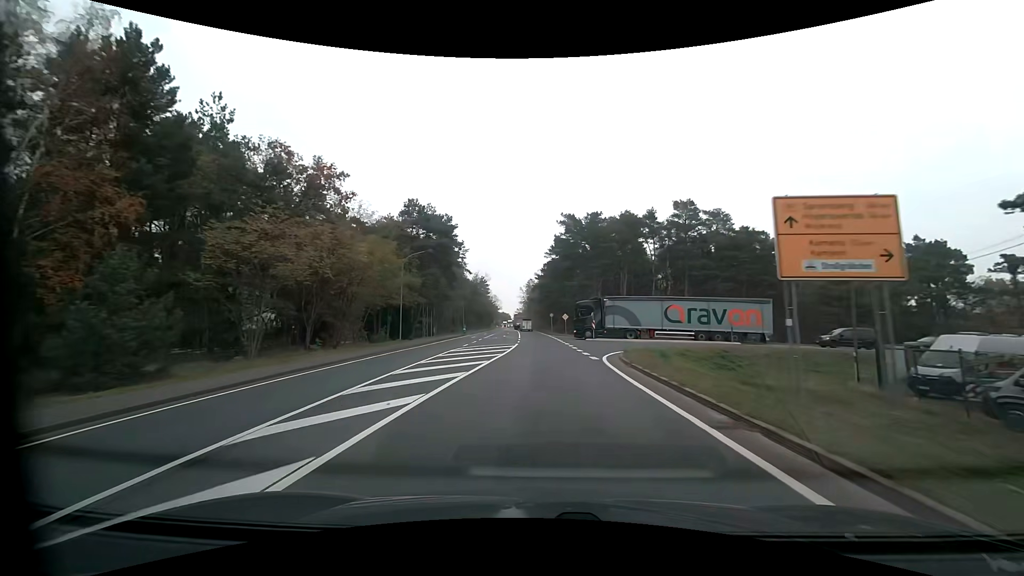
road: primary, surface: asphalt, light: Day
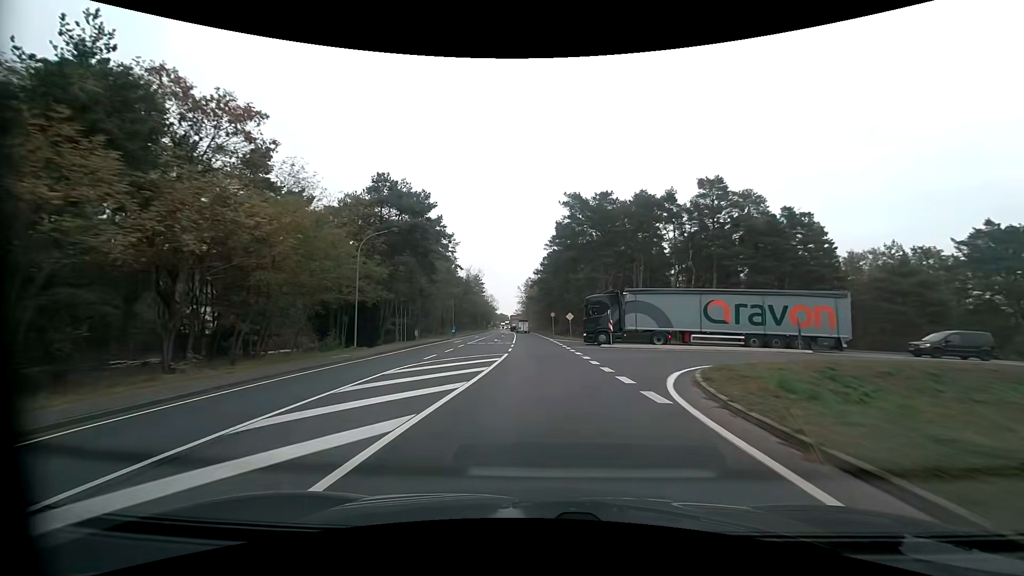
(0.0, +10.8) m; 0°
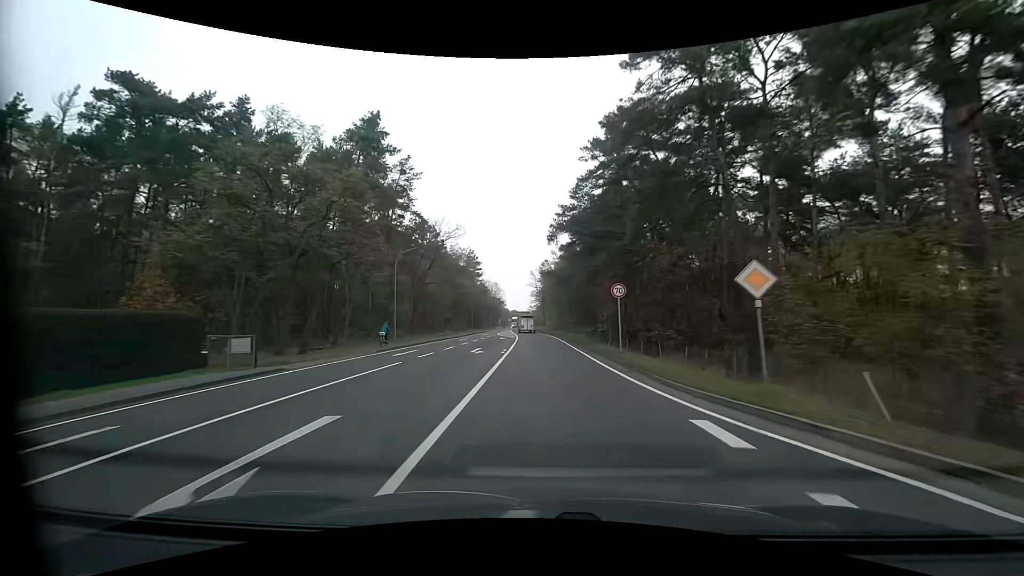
(-0.8, +42.1) m; -2°
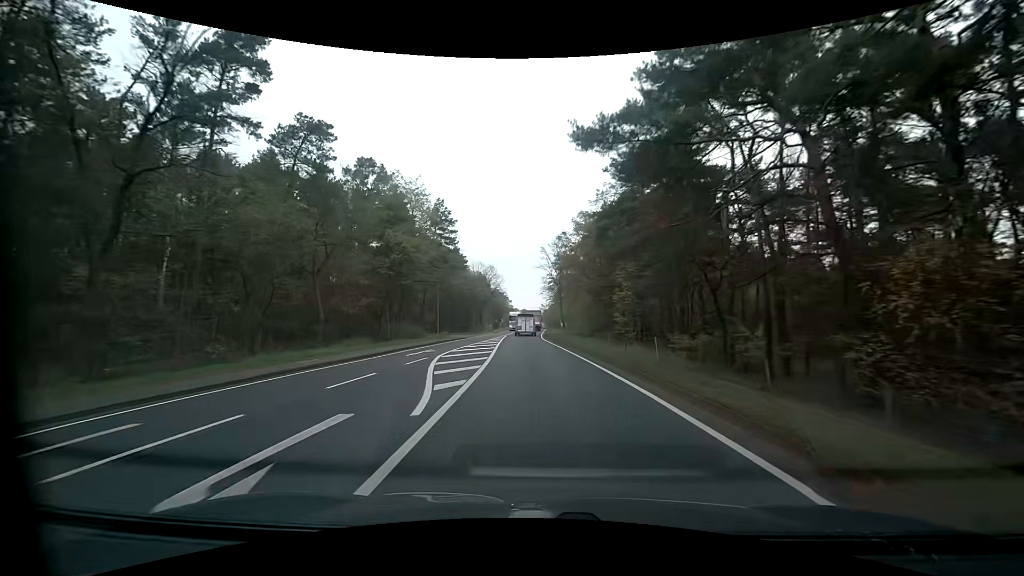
(-0.4, +39.9) m; -1°
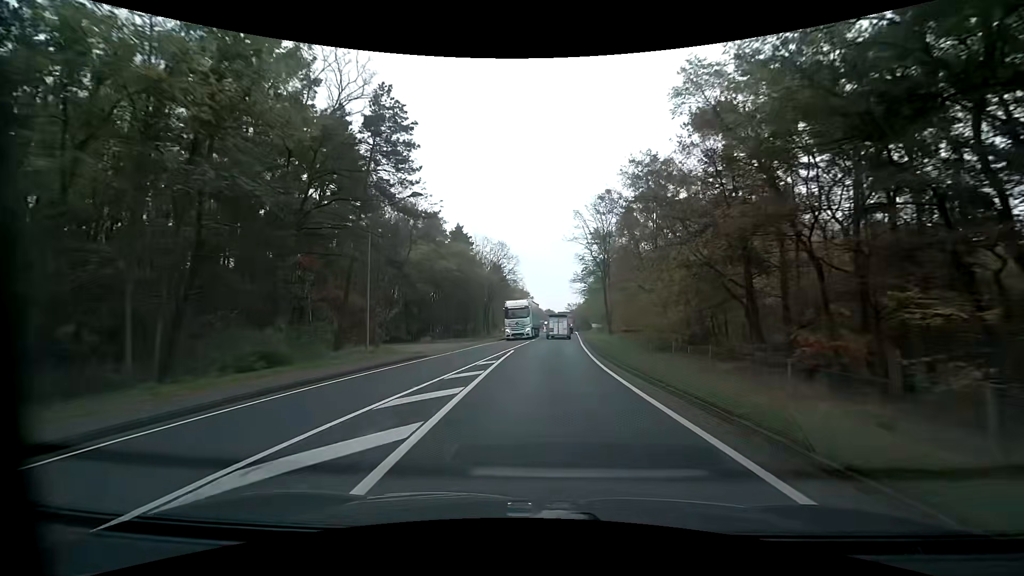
(-1.0, +28.4) m; -3°
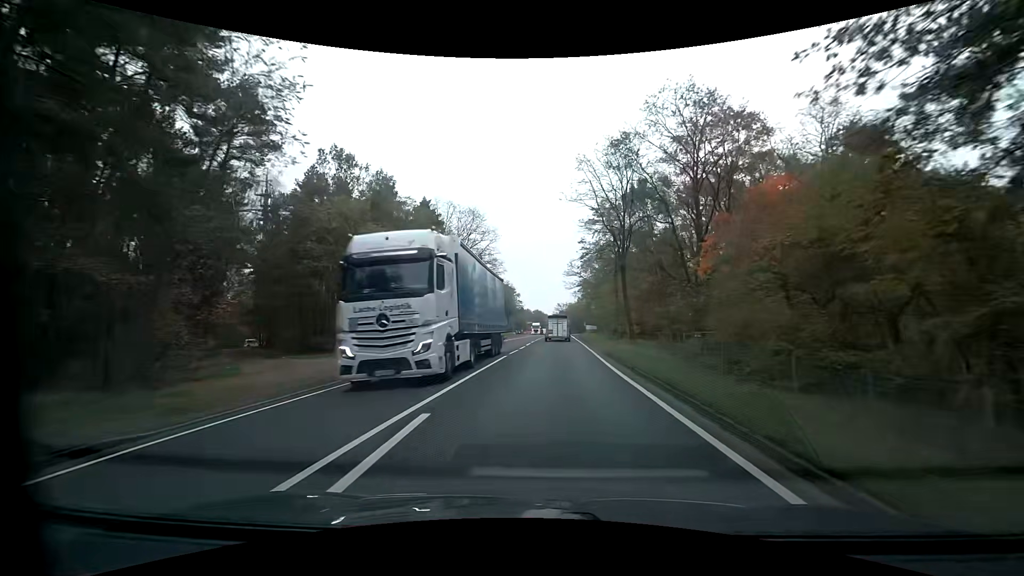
(+0.2, +18.5) m; +1°
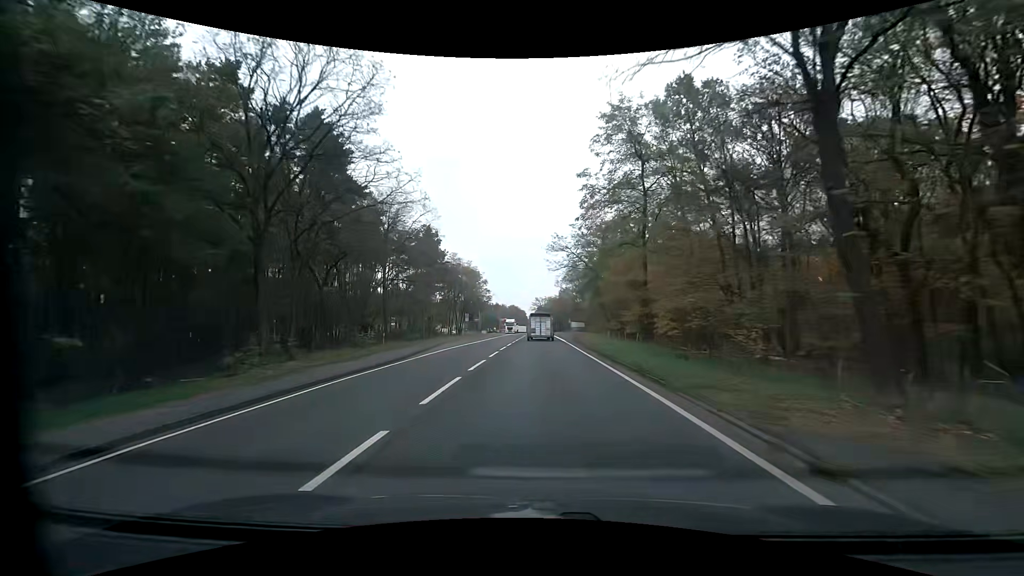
(+0.7, +28.3) m; +2°
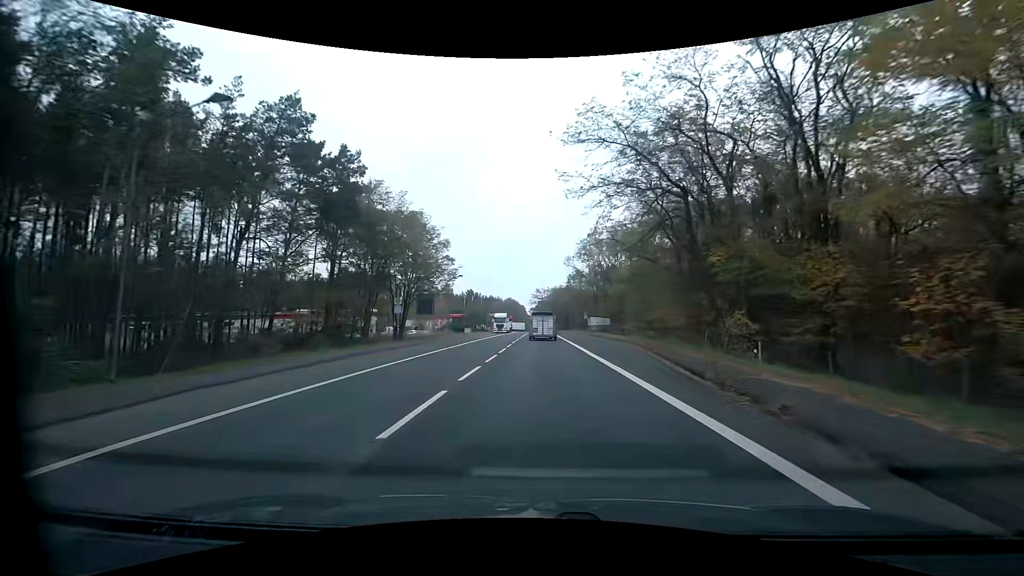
(+0.2, +38.6) m; 0°
(0, +10) (0, +20) (0, +30) (0, +40) (0, +50) (0, +60) (0, +70) (0, +80) (0, +90) (0, +100) m
